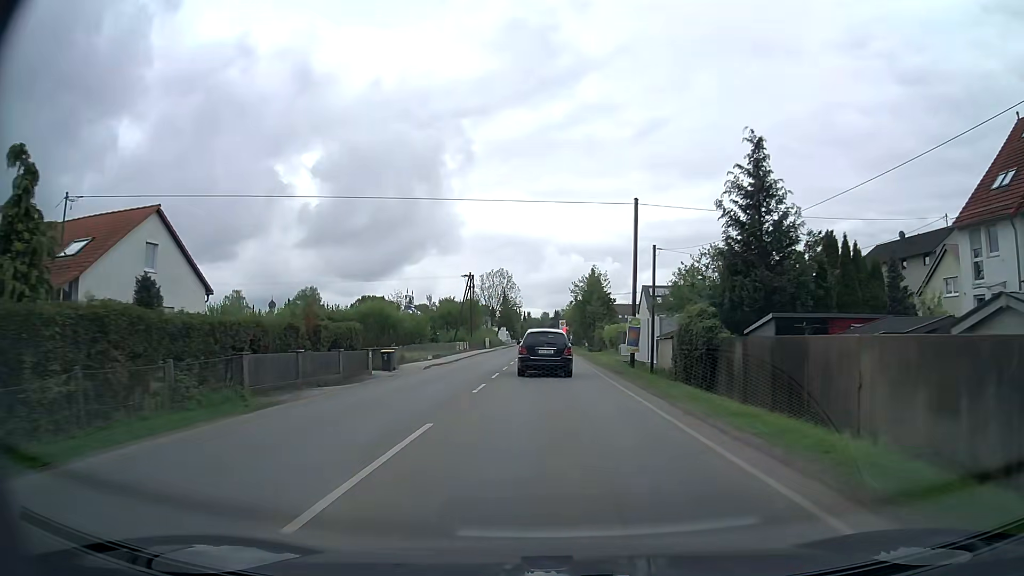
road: secondary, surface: asphalt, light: Day
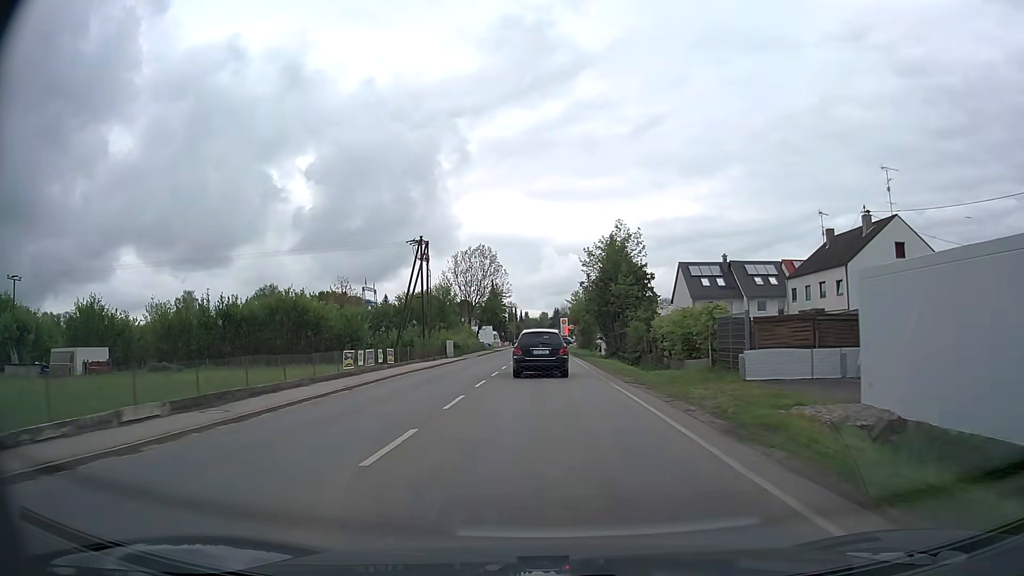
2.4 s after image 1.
(0.0, +33.7) m; 0°
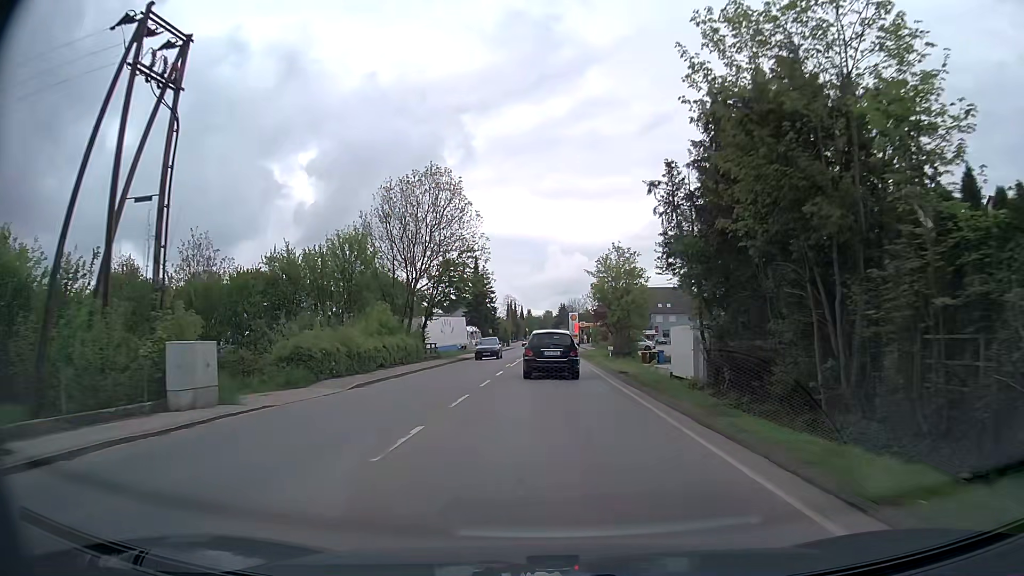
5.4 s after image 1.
(0.0, +41.9) m; 0°
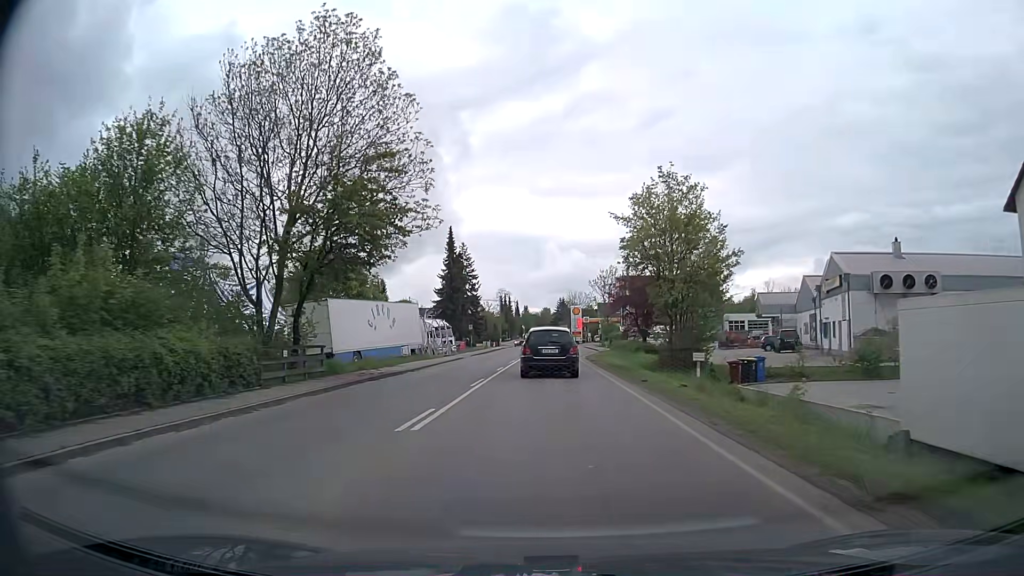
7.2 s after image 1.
(+0.1, +24.7) m; 0°
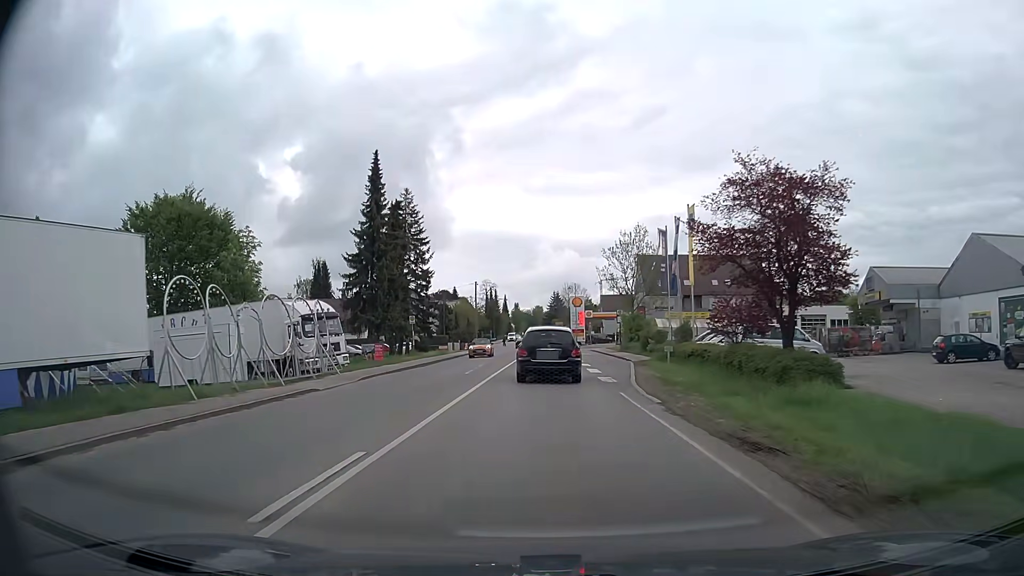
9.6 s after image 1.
(+0.2, +32.1) m; +1°
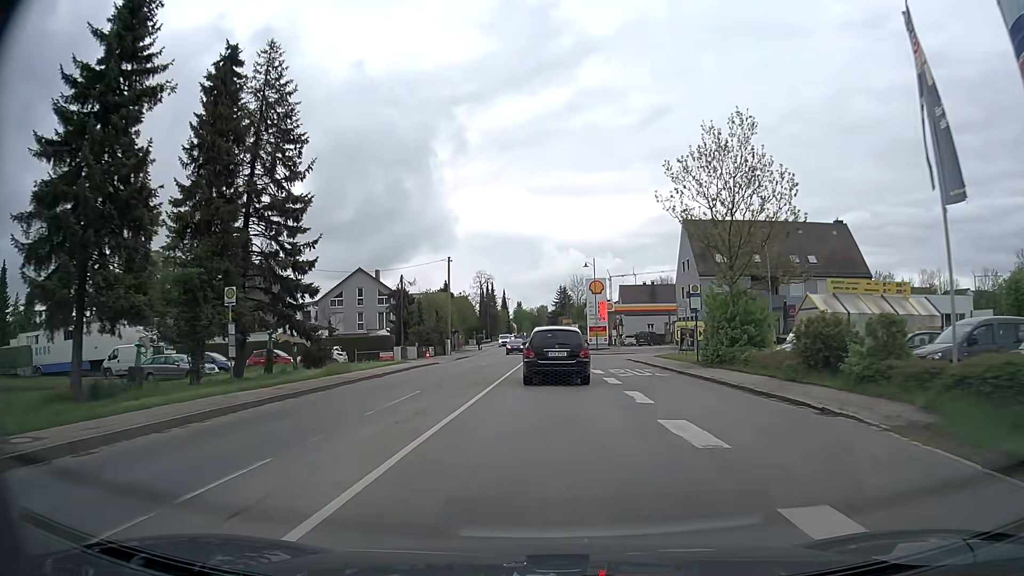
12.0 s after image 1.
(-0.1, +30.1) m; -1°
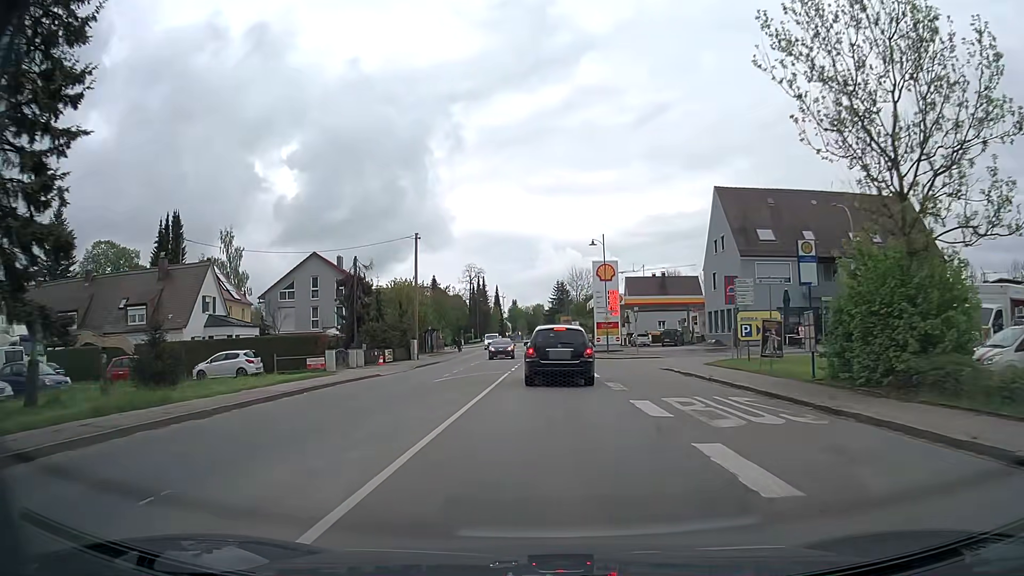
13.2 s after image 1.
(+0.1, +14.7) m; +1°
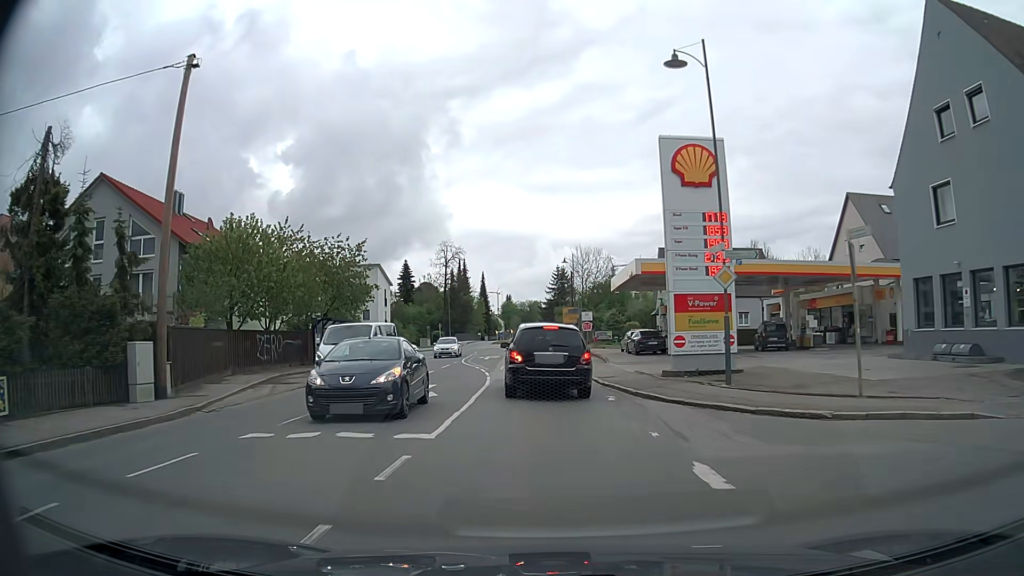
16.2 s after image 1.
(0.0, +33.8) m; 0°
(0, +10) (0, +20) (-1, +30) (-1, +40) (-1, +50) (-2, +60) (-2, +70) (-3, +80) (-3, +90) (-3, +100) m
